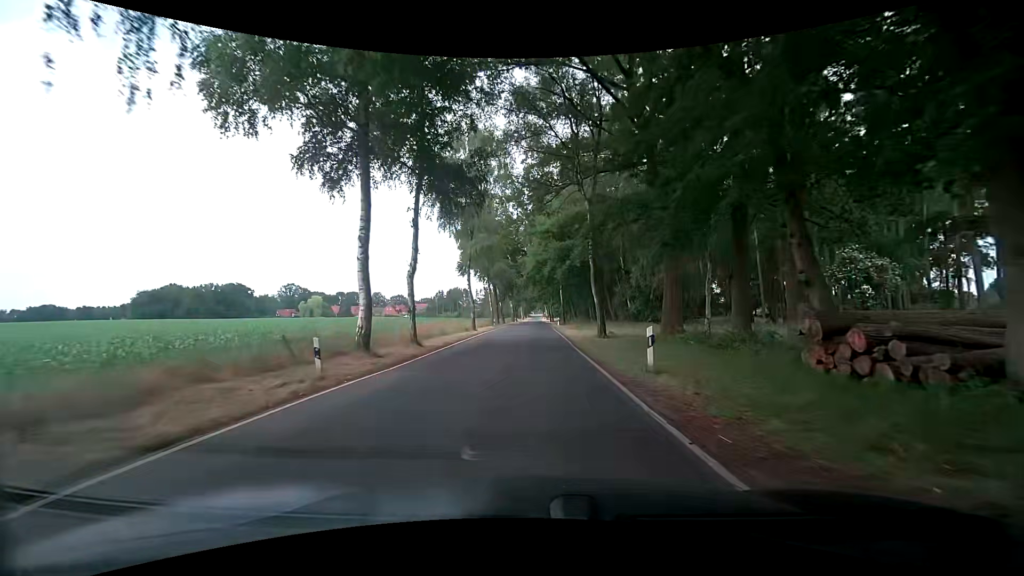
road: tertiary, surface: asphalt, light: Day
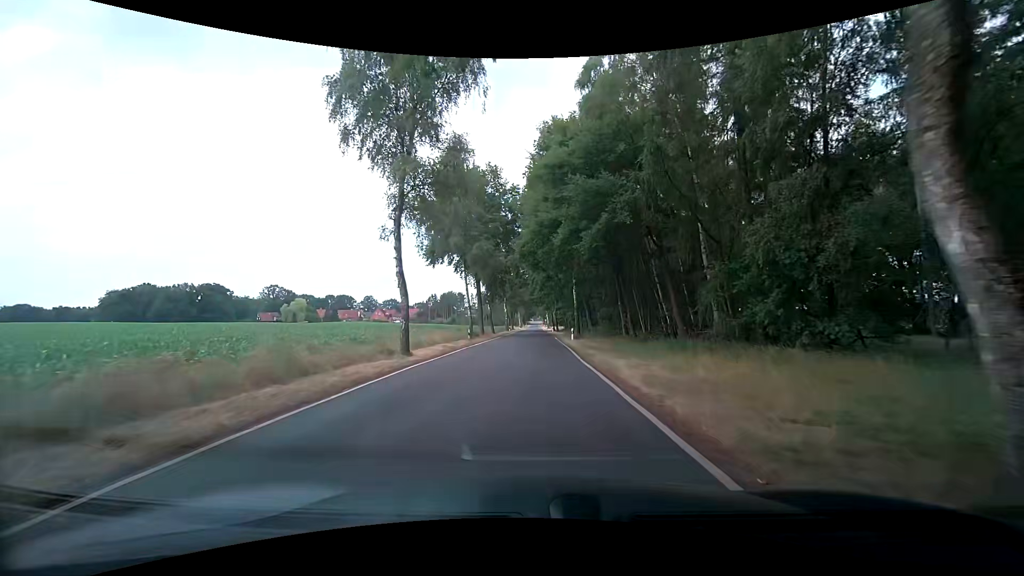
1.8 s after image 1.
(+0.4, +22.6) m; +2°
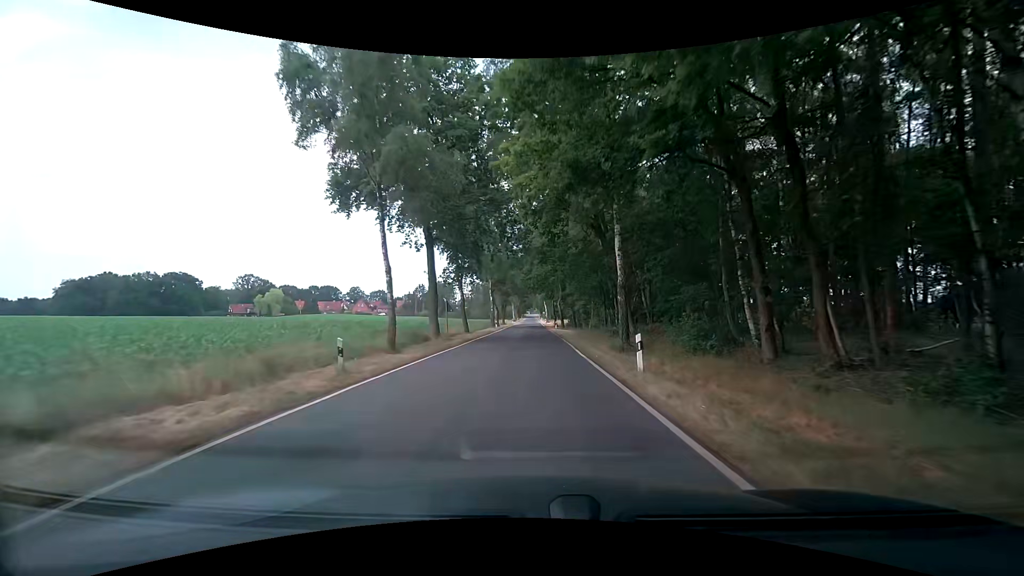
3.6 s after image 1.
(-0.2, +24.2) m; 0°
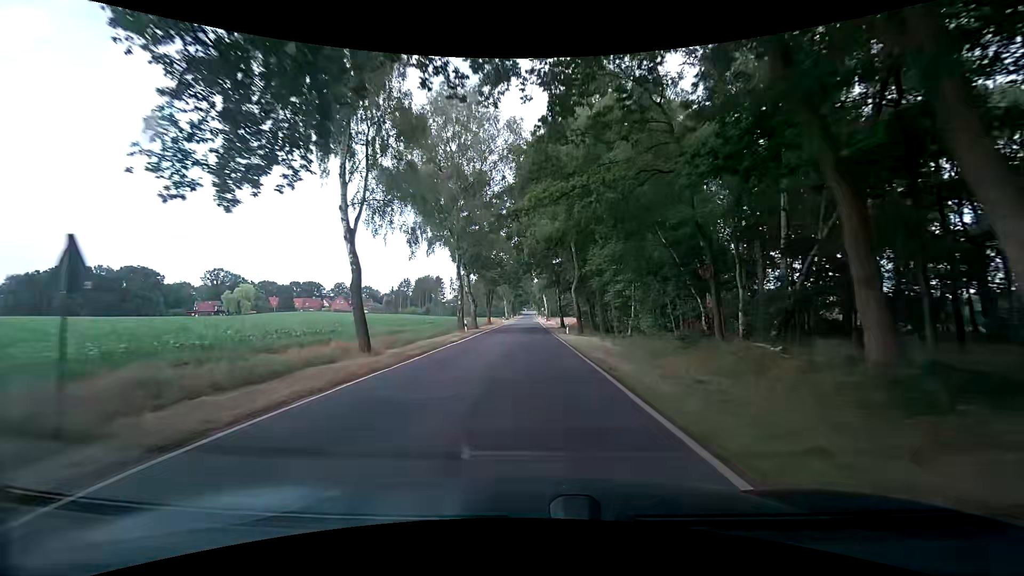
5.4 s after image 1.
(+0.1, +25.9) m; -1°
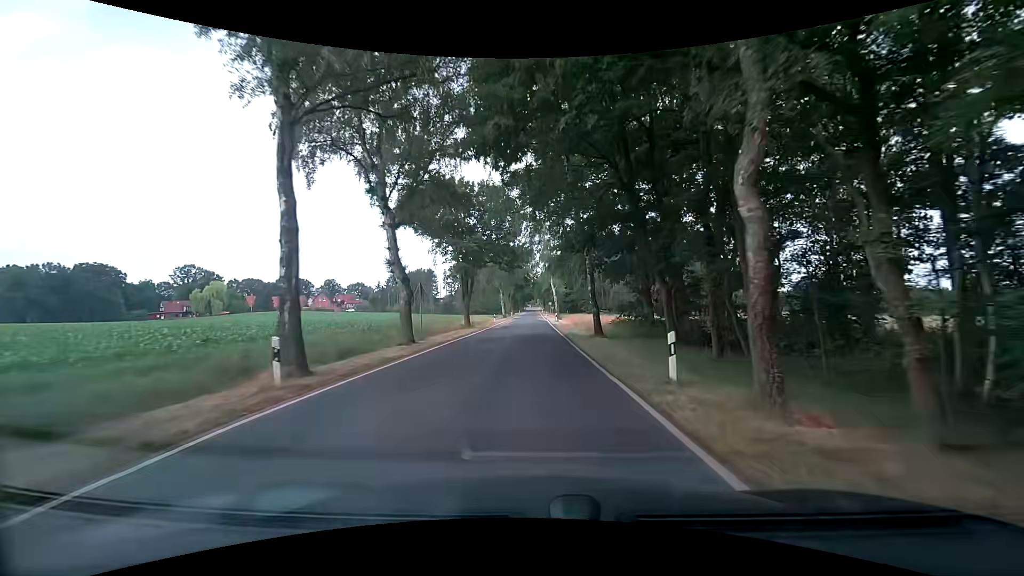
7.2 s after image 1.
(+0.3, +27.3) m; 0°
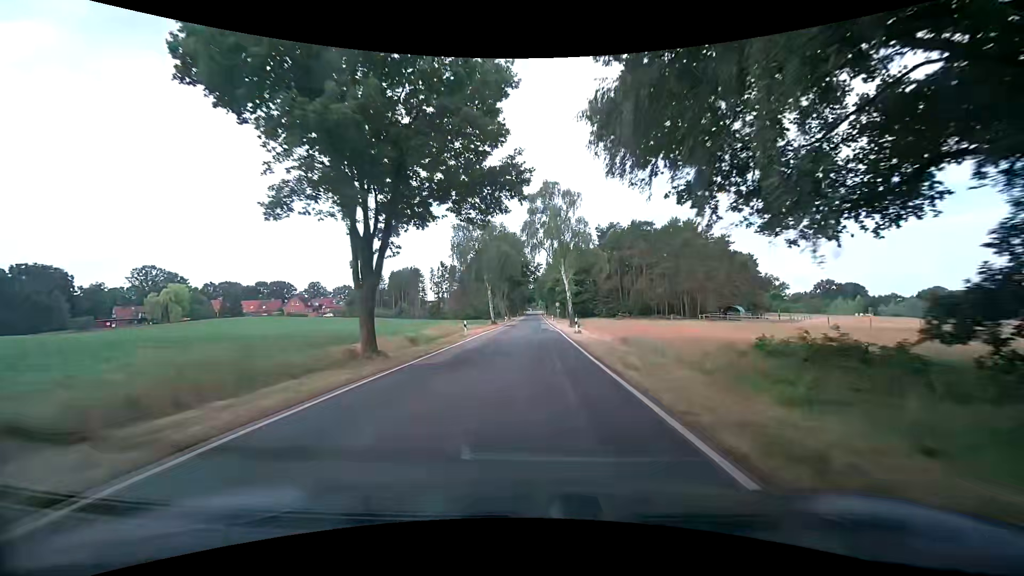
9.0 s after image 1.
(0.0, +26.8) m; 0°
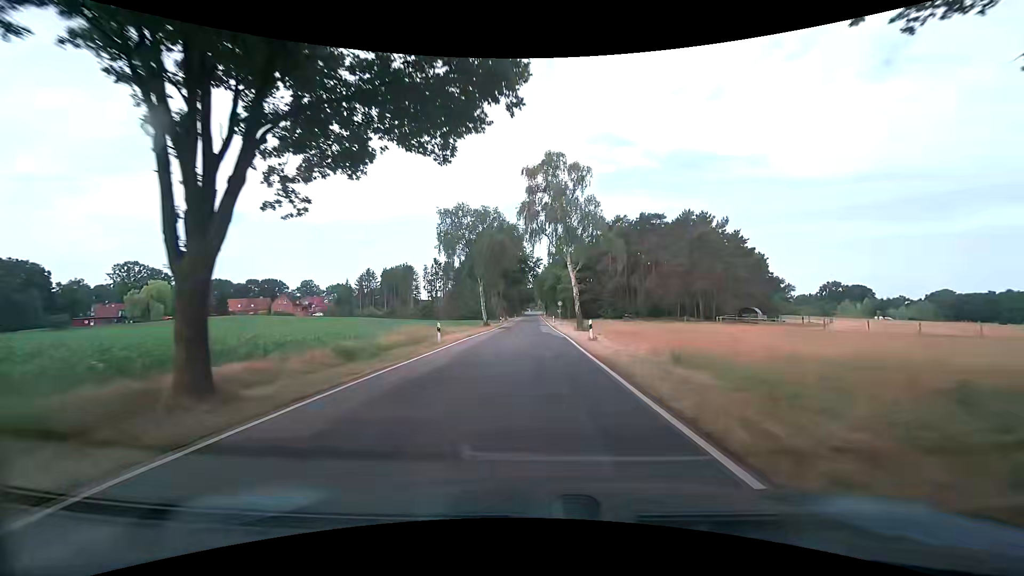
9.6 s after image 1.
(0.0, +9.0) m; 0°
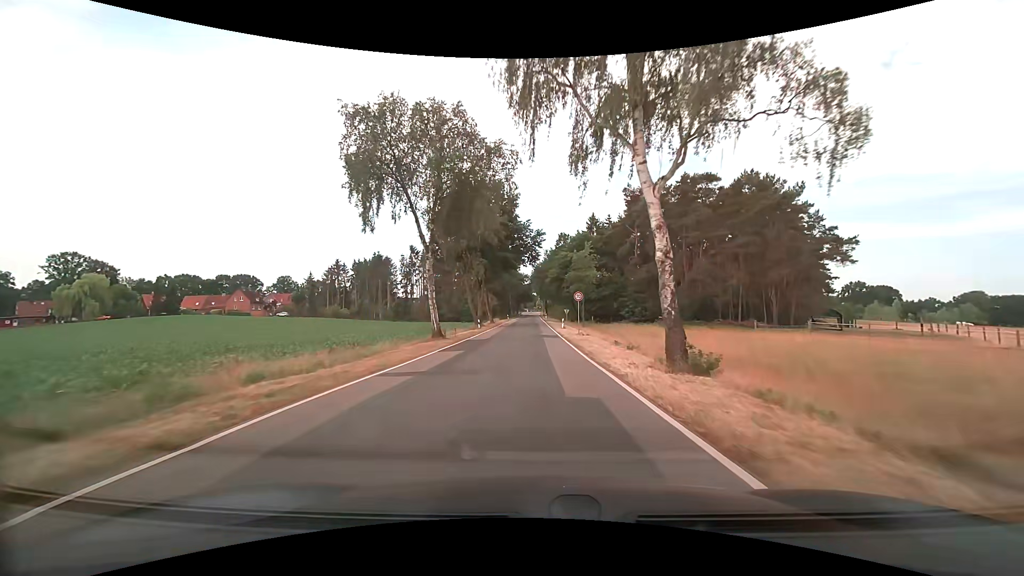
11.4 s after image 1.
(+0.1, +27.5) m; 0°
(0, +10) (0, +20) (0, +30) (0, +40) (0, +50) (0, +60) (0, +70) (0, +80) (0, +90) (0, +100) m
